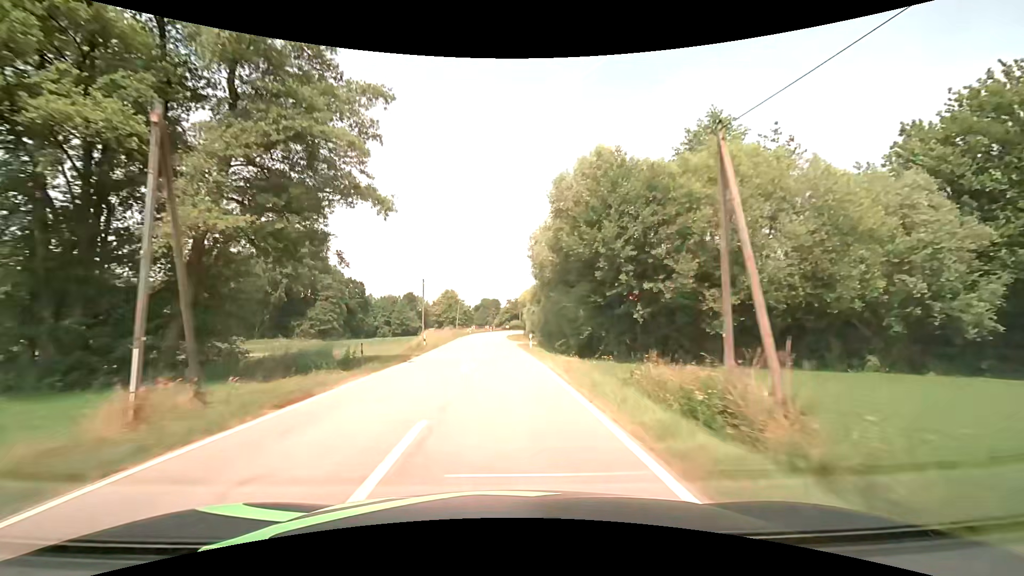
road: tertiary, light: Day
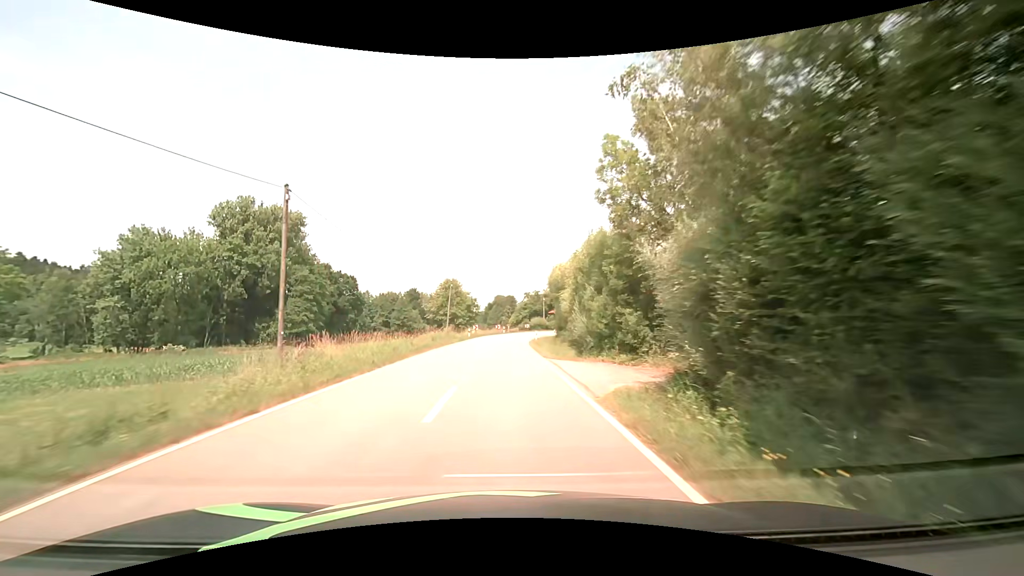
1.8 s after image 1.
(-0.7, +32.3) m; -2°
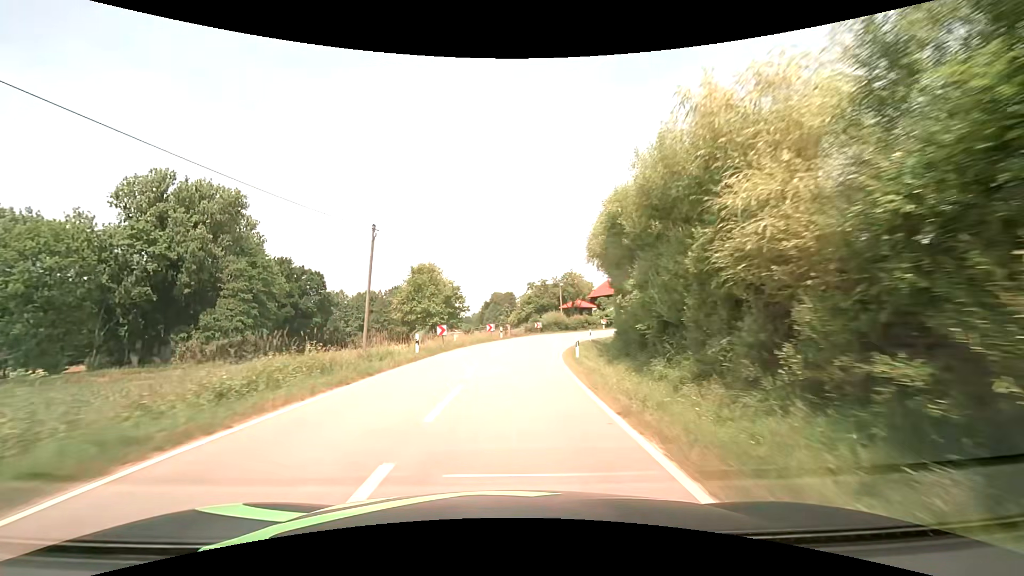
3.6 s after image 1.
(-0.1, +29.8) m; 0°
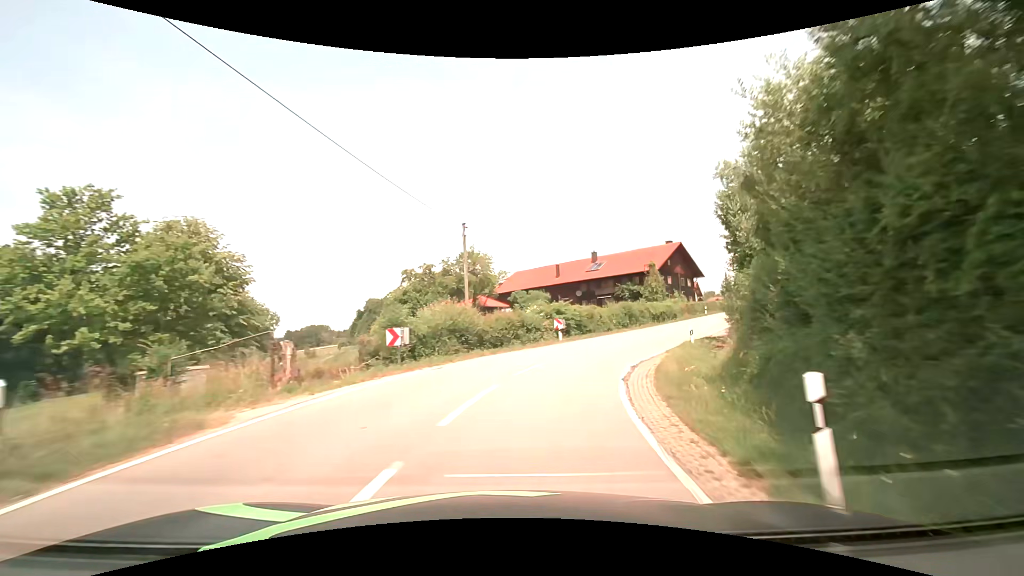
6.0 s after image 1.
(+2.7, +35.6) m; +12°
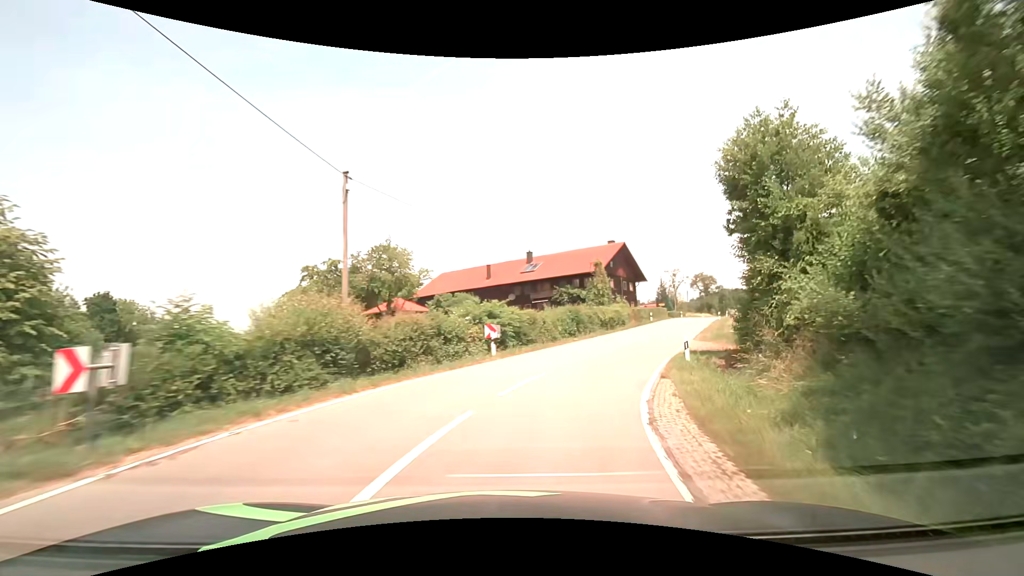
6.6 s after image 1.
(+0.5, +8.5) m; +7°
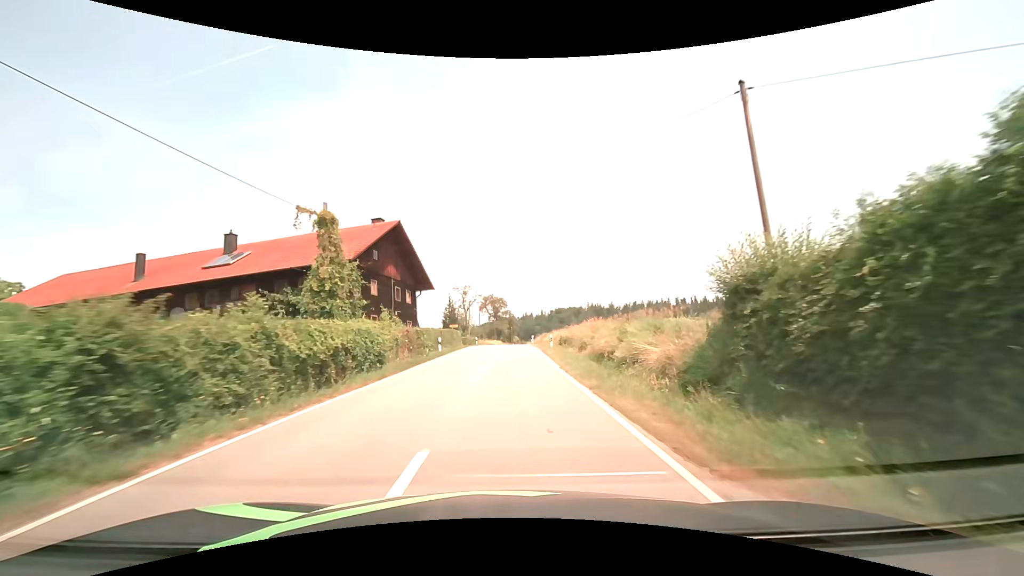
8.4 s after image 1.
(+6.6, +24.8) m; +26°
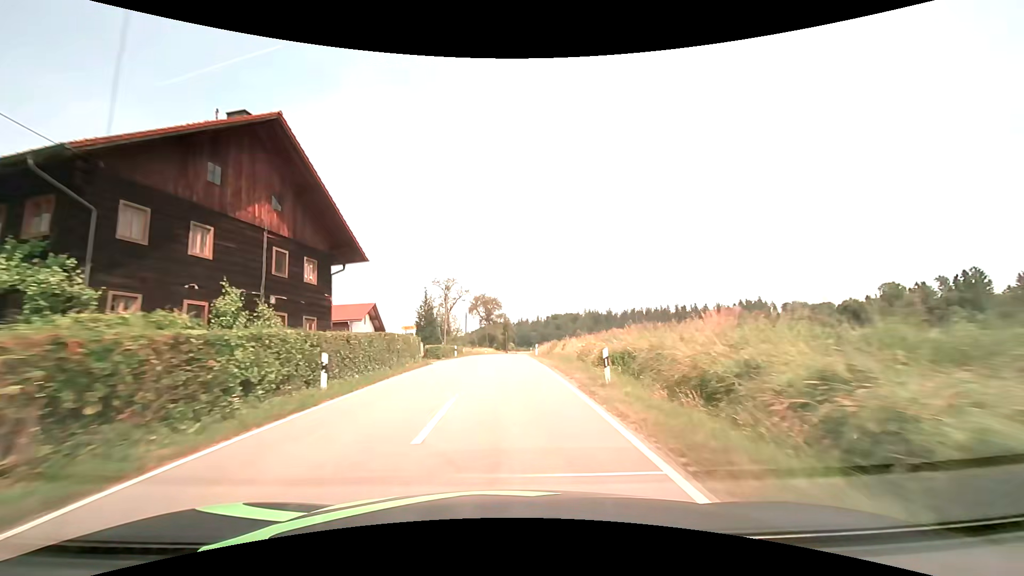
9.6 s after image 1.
(+0.1, +19.2) m; 0°
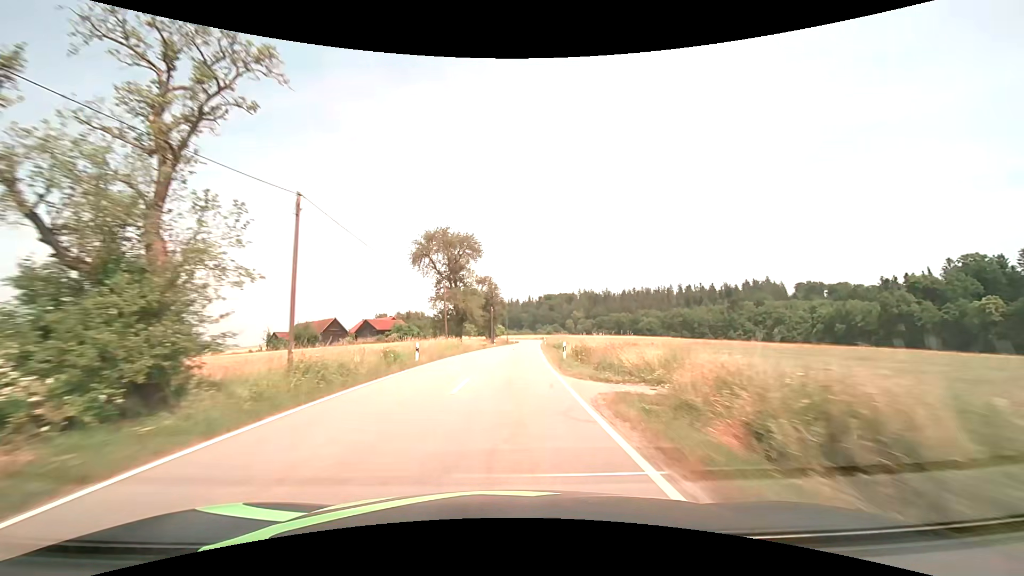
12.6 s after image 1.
(+0.5, +56.3) m; +1°
(0, +10) (0, +20) (+1, +30) (+1, +40) (+2, +50) (+2, +60) (+3, +70) (+3, +80) (+4, +90) (+5, +100) m
